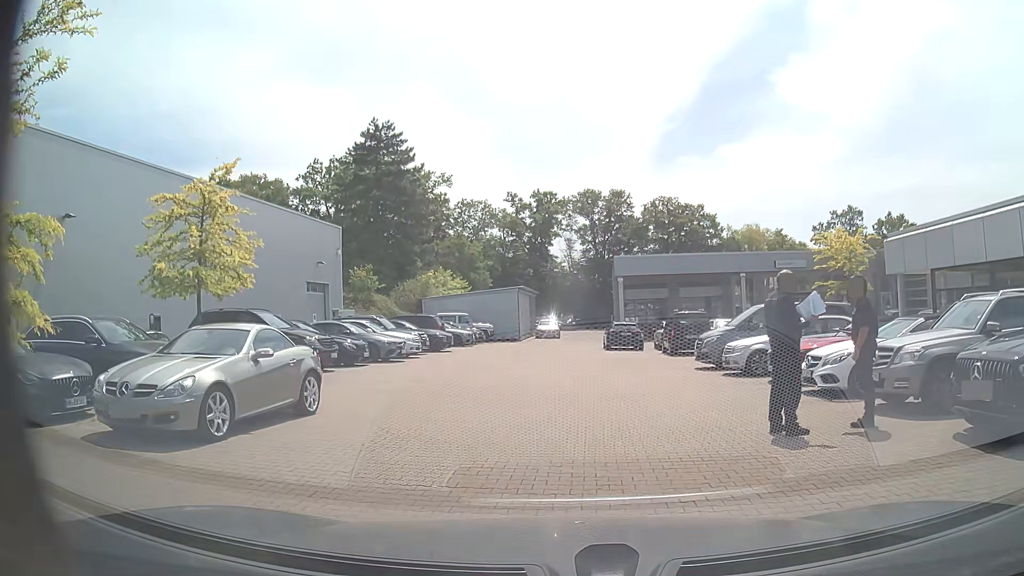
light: Day
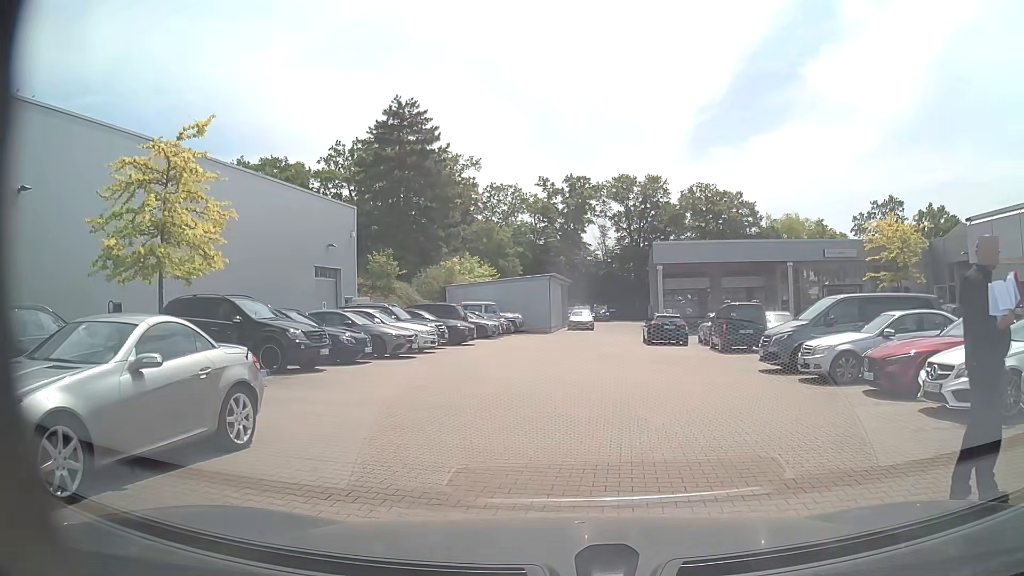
(0.0, +3.3) m; -2°
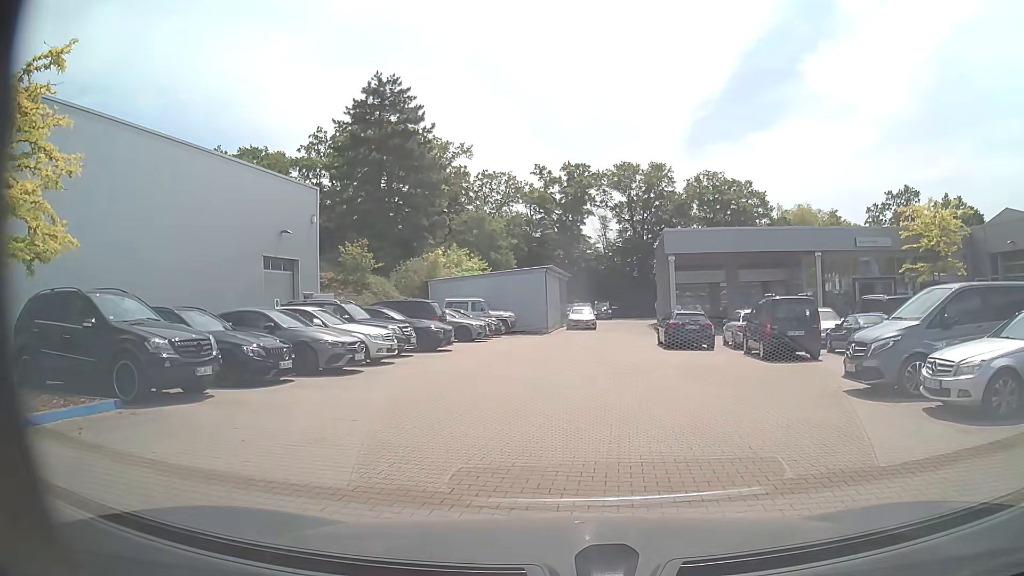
(+0.2, +5.4) m; +2°
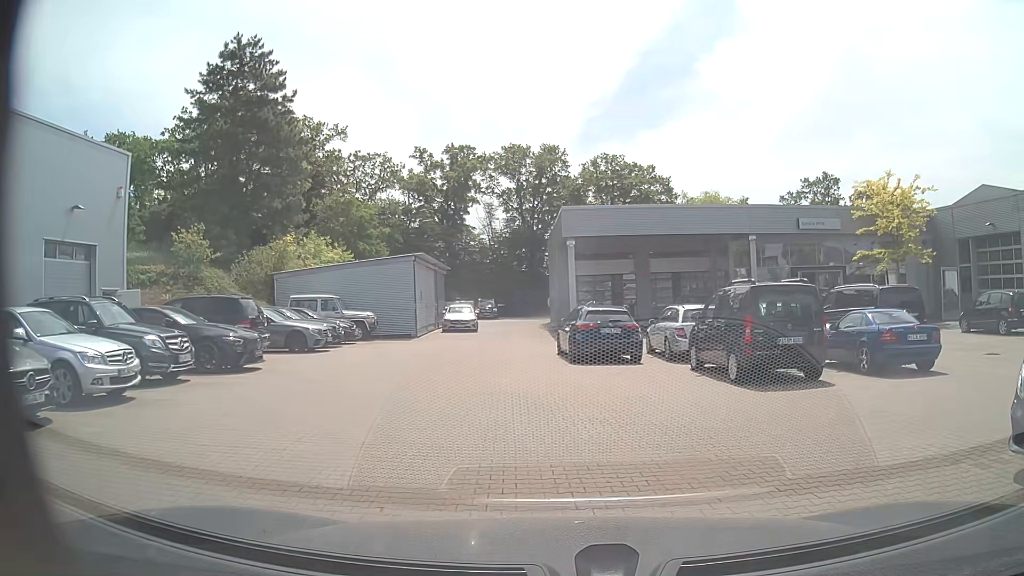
(+0.4, +7.4) m; +10°
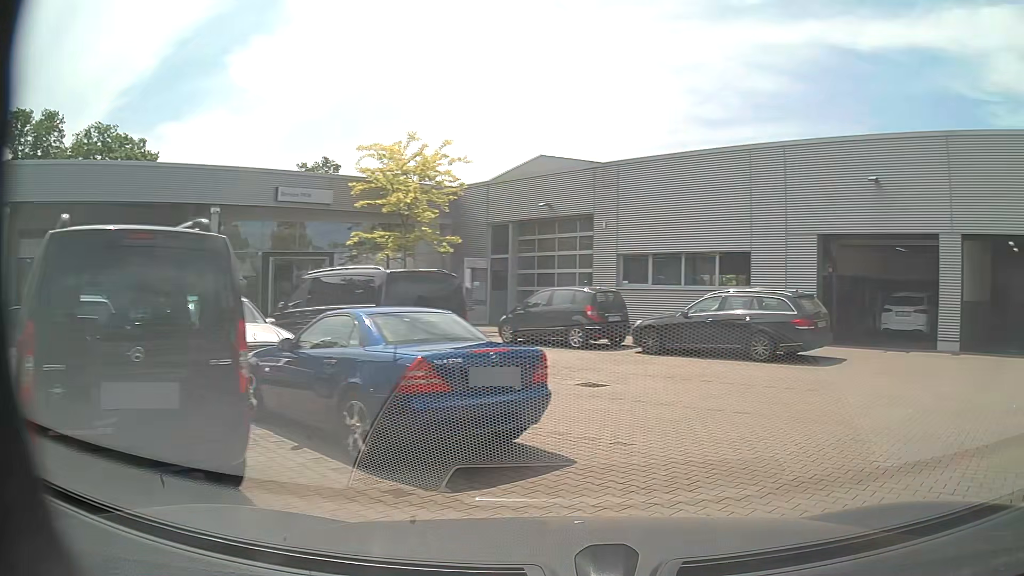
(+2.0, +7.9) m; +41°
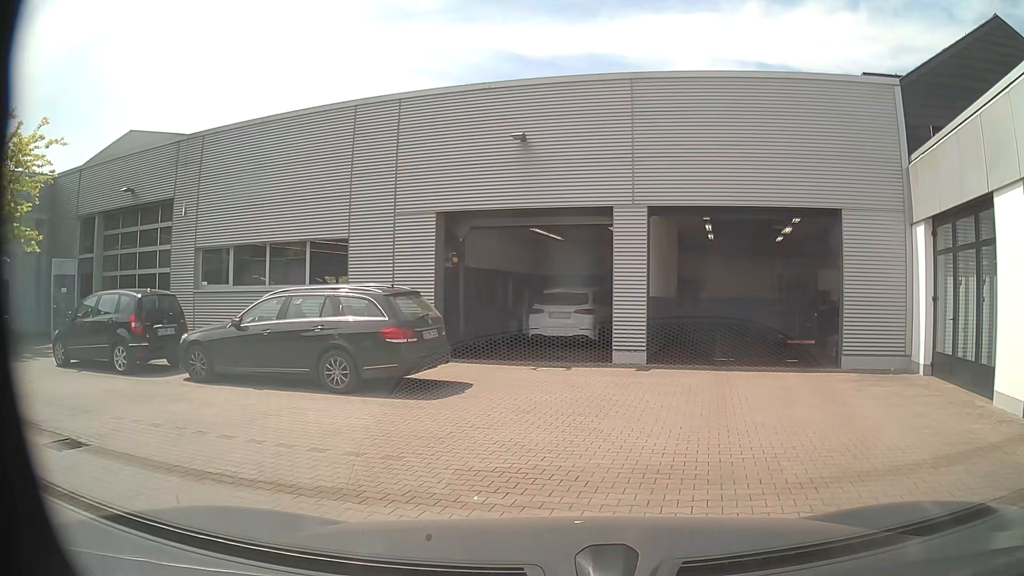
(+1.6, +4.6) m; +30°
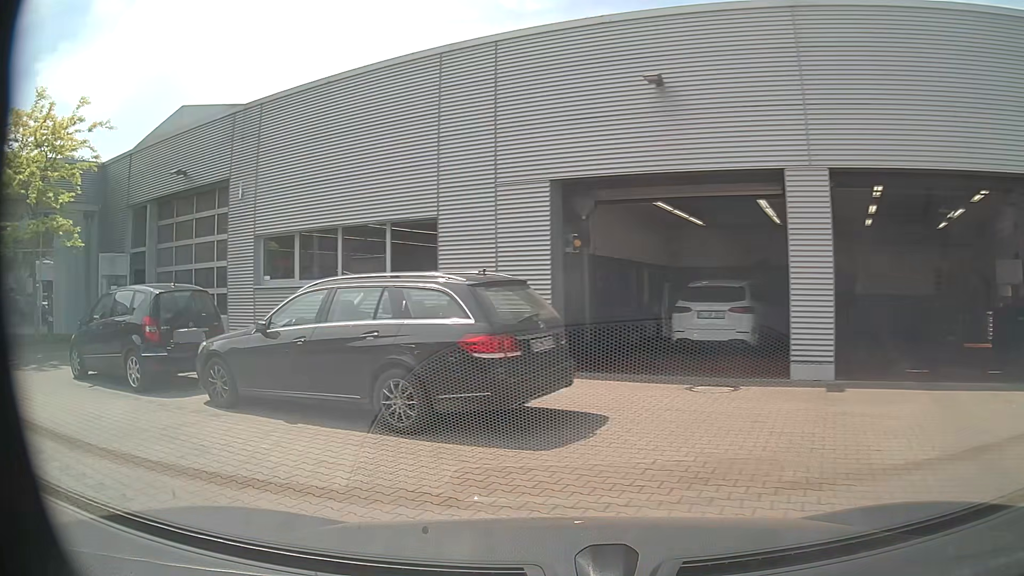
(0.0, +3.4) m; -8°
